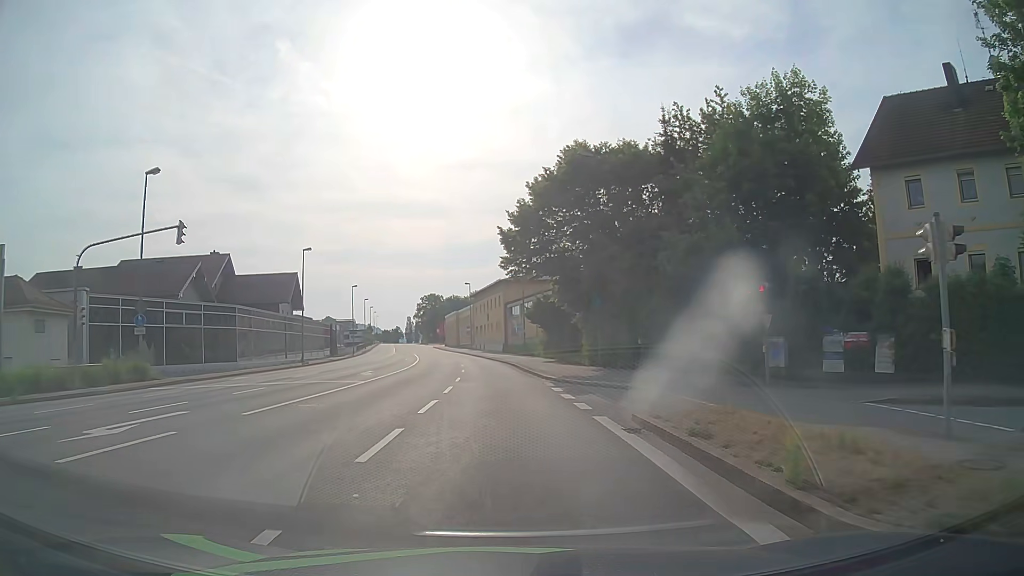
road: primary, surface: asphalt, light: Day
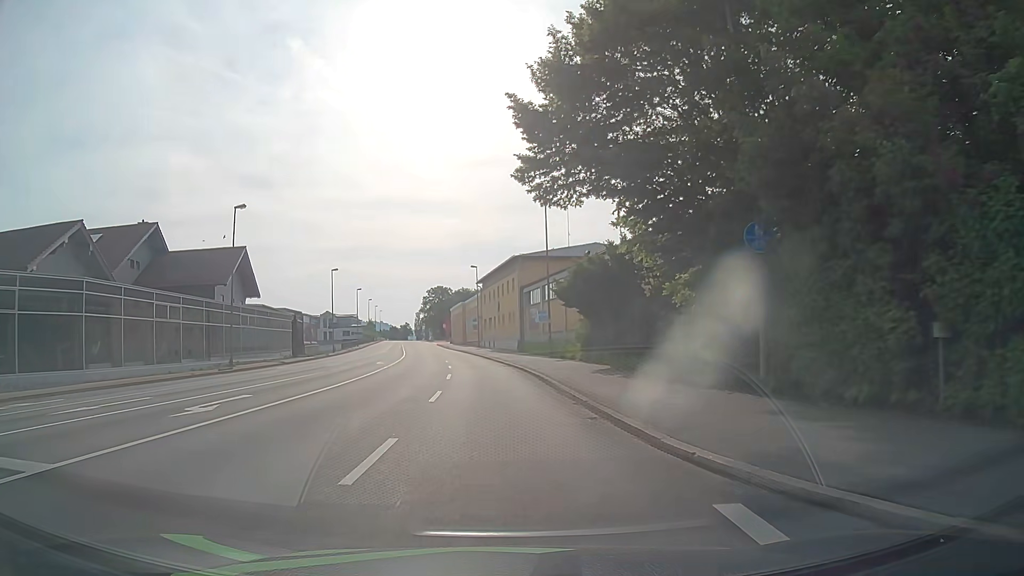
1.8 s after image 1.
(-0.2, +19.4) m; -1°
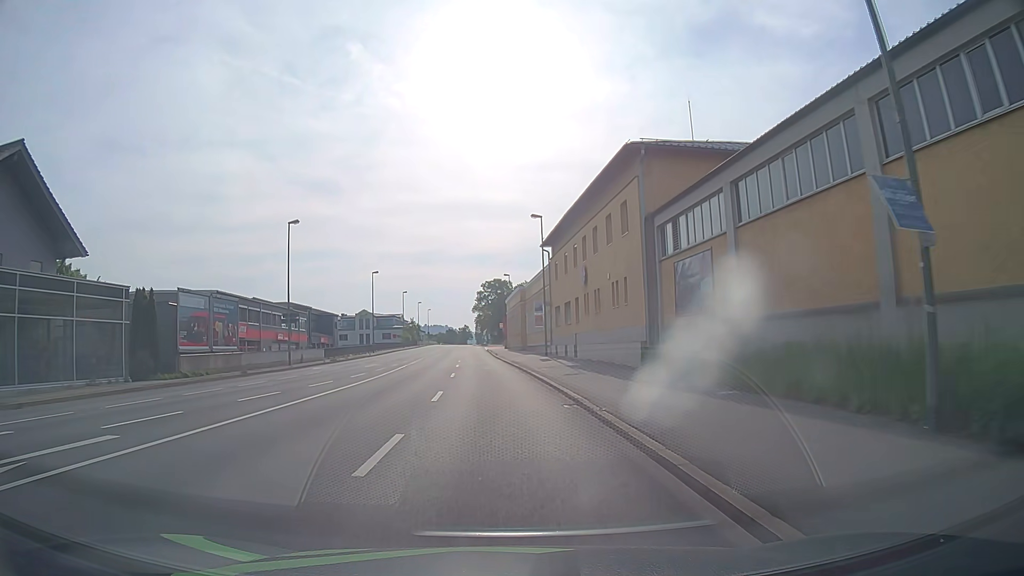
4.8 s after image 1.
(-1.5, +36.0) m; -5°
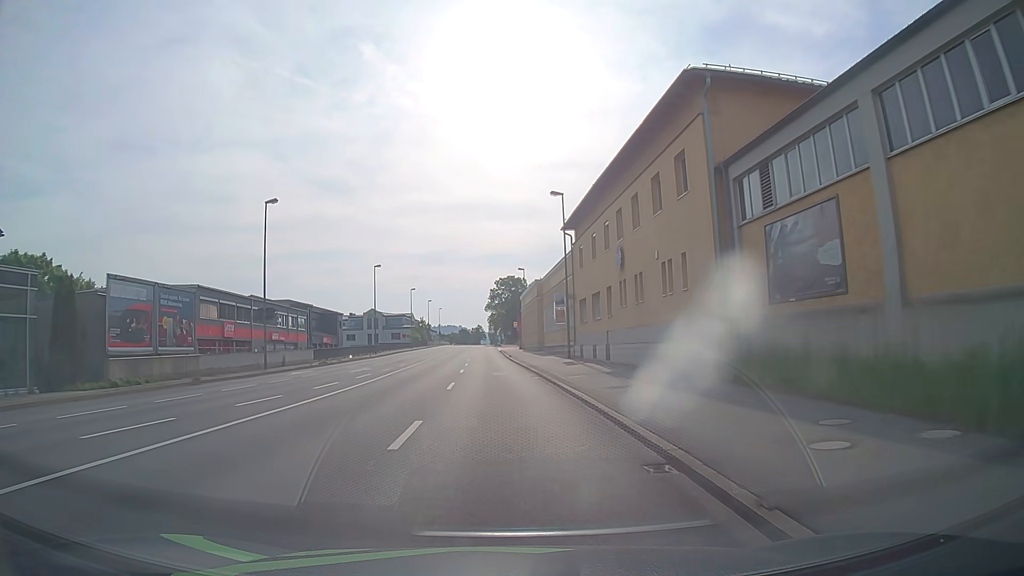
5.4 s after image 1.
(-0.1, +7.4) m; -1°
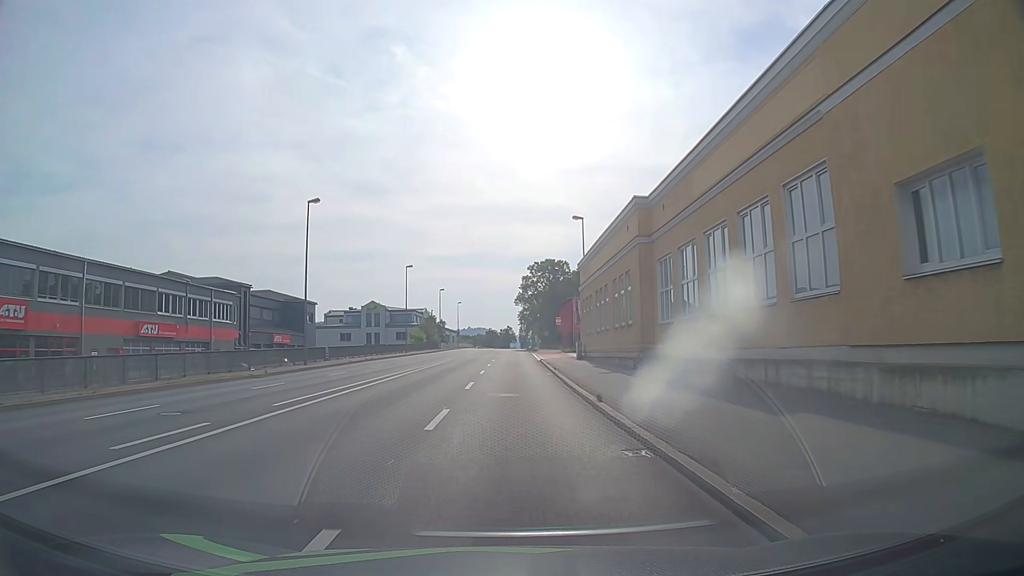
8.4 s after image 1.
(-1.2, +37.5) m; -3°
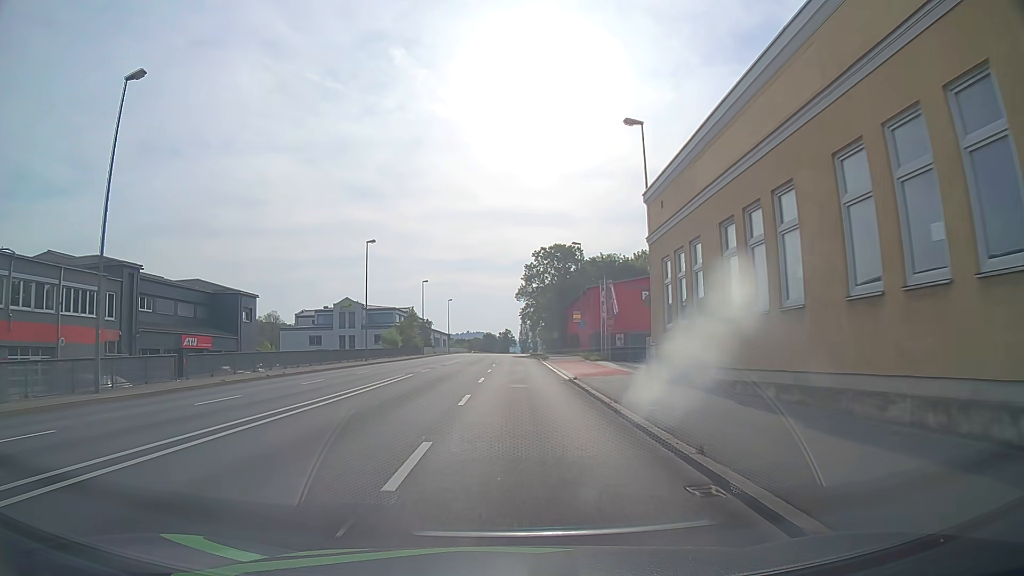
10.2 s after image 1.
(0.0, +22.6) m; 0°
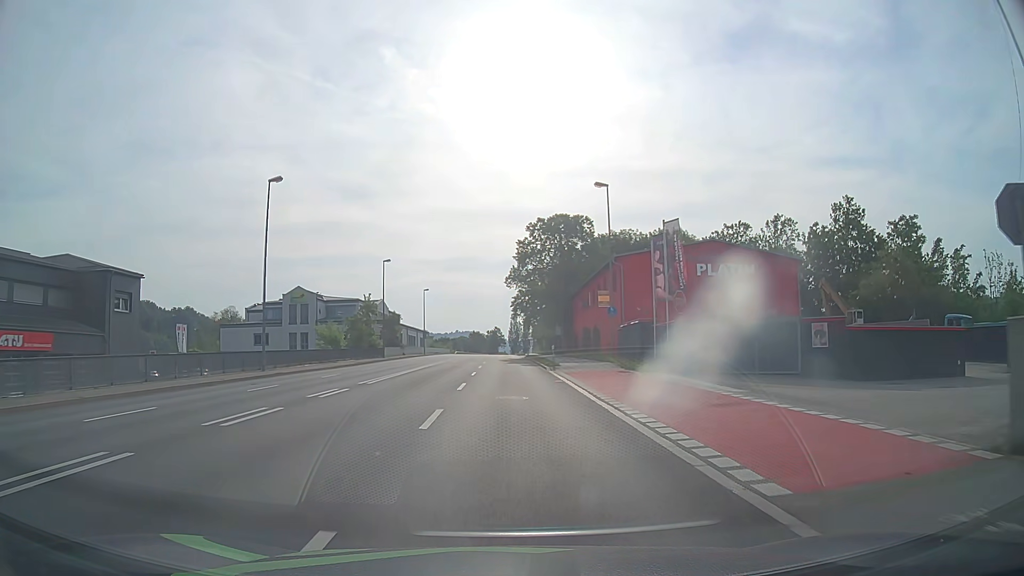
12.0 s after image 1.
(+0.3, +22.7) m; +1°
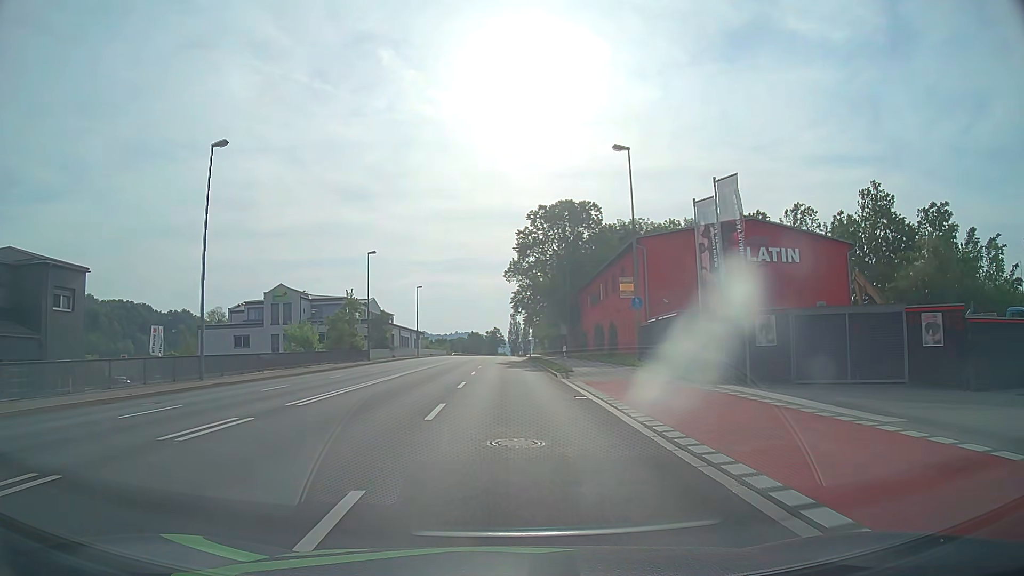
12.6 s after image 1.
(+0.1, +7.6) m; 0°
(0, +10) (0, +20) (0, +30) (0, +40) (0, +50) (0, +60) (0, +70) (-1, +80) (-1, +90) (-1, +100) m
